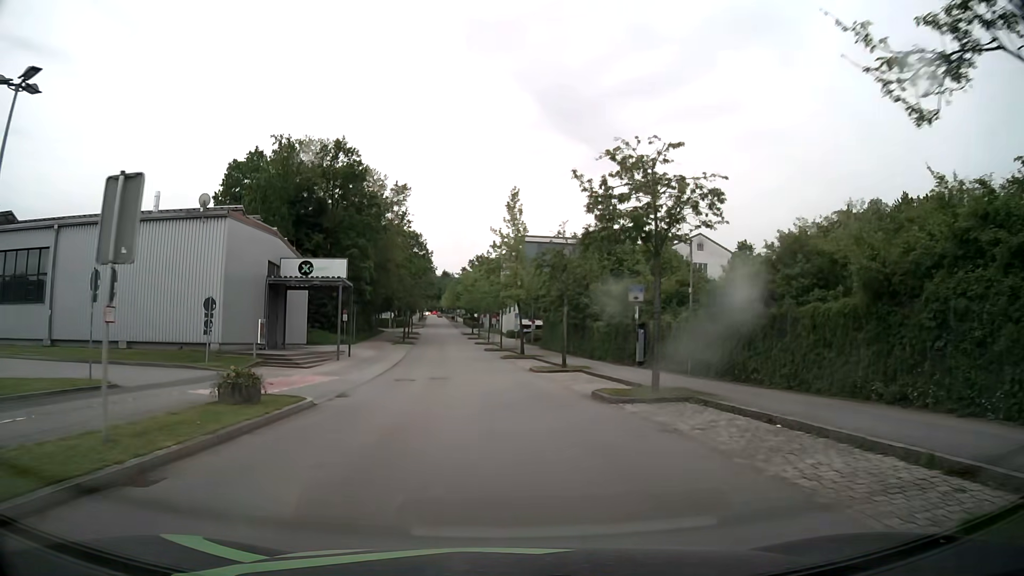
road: residential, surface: asphalt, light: Day
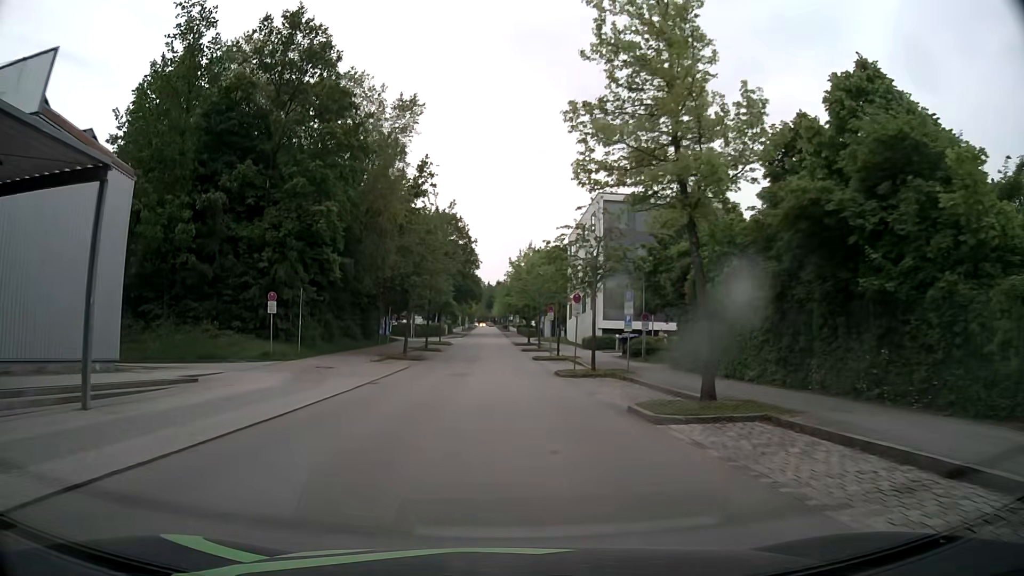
(-1.5, +32.8) m; -5°
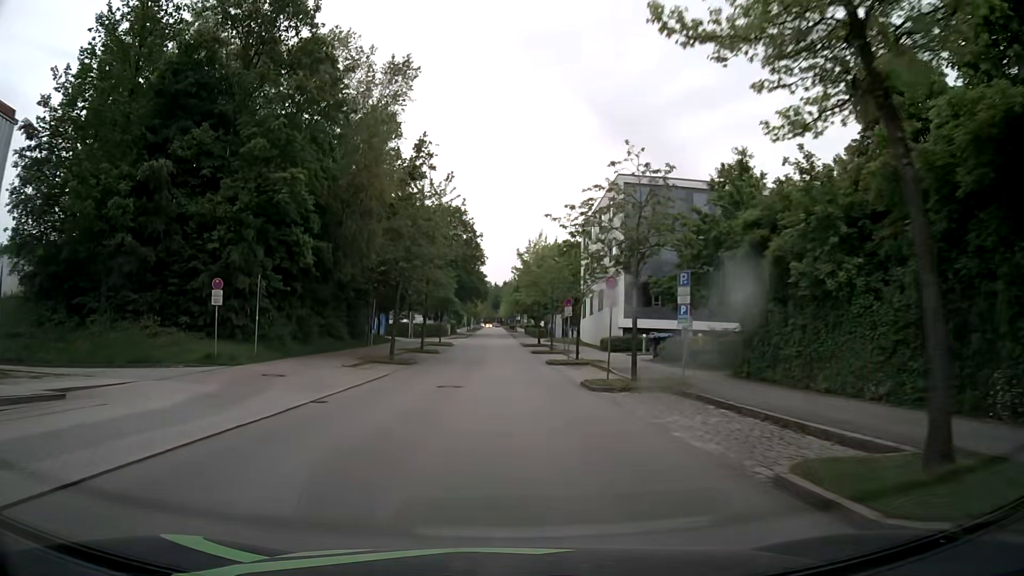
(0.0, +7.1) m; -1°
(0, +10) (0, +20) (0, +30) (-1, +40) (-1, +50) (-1, +60) (-1, +70) (-1, +80) (-1, +90) (-1, +100) m
